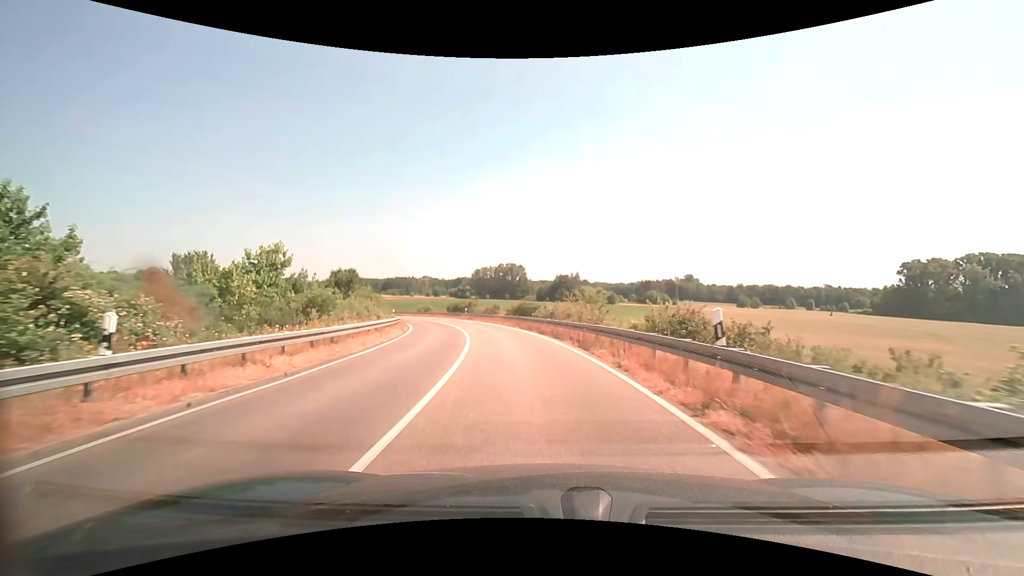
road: trunk_link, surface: asphalt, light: Day
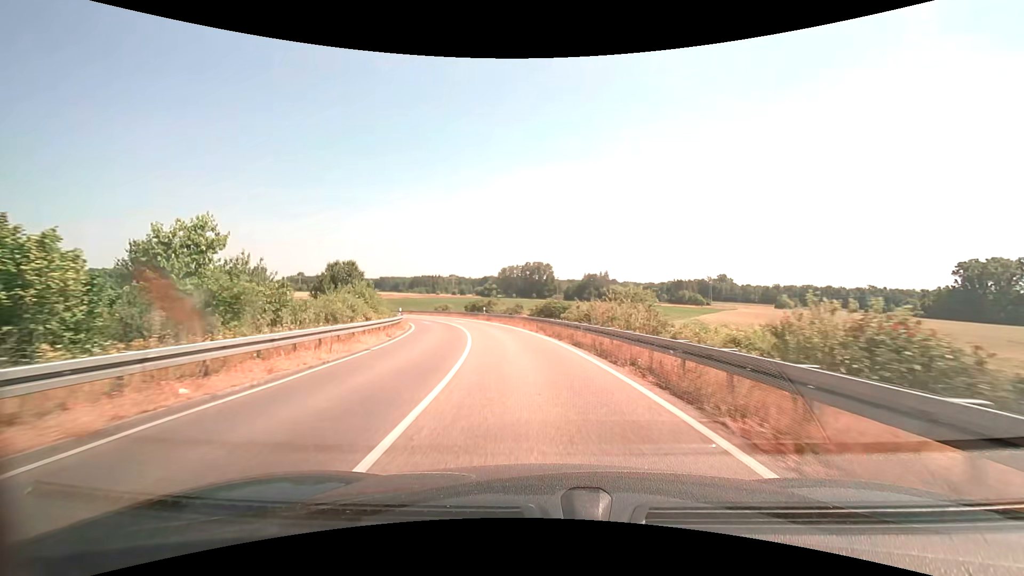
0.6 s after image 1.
(-0.2, +7.8) m; -3°
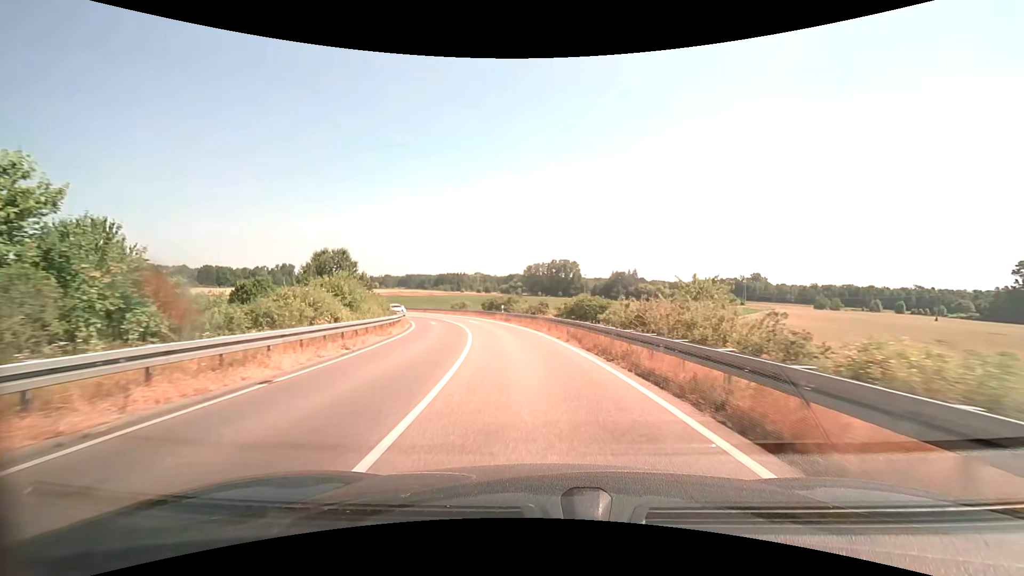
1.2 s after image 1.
(-0.2, +7.9) m; -3°
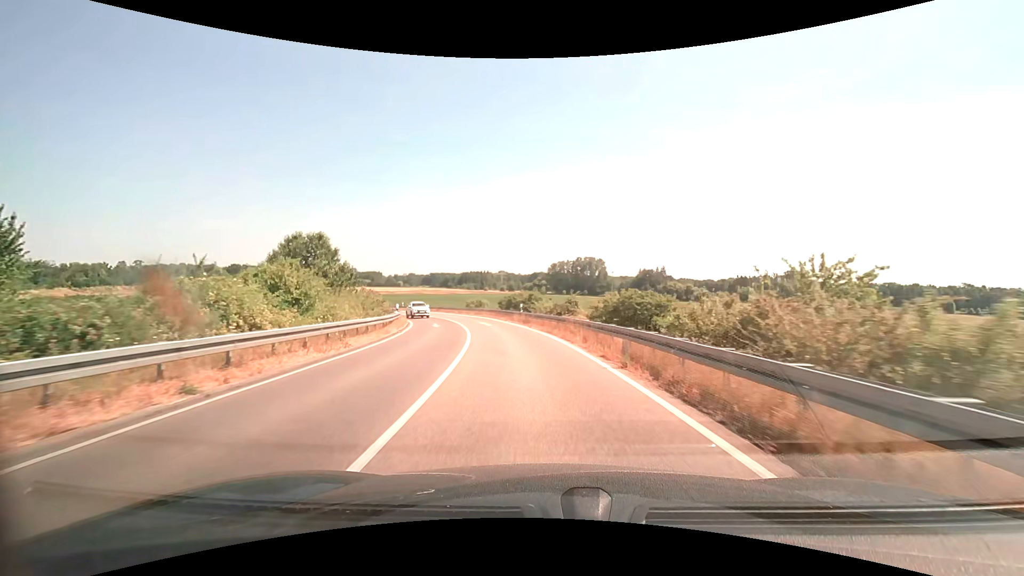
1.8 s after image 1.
(-0.2, +7.9) m; -3°
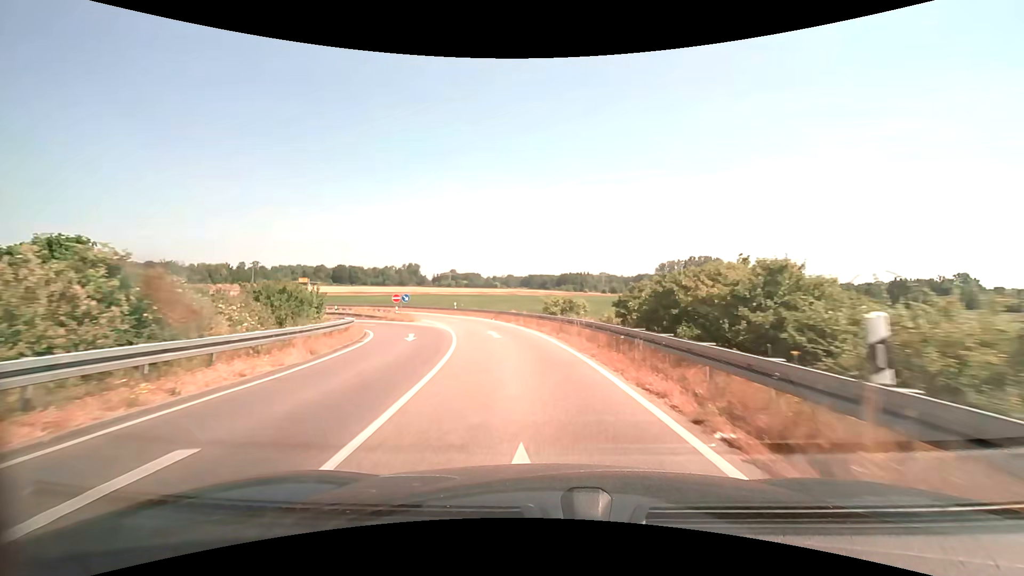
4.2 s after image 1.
(-3.0, +31.0) m; -11°
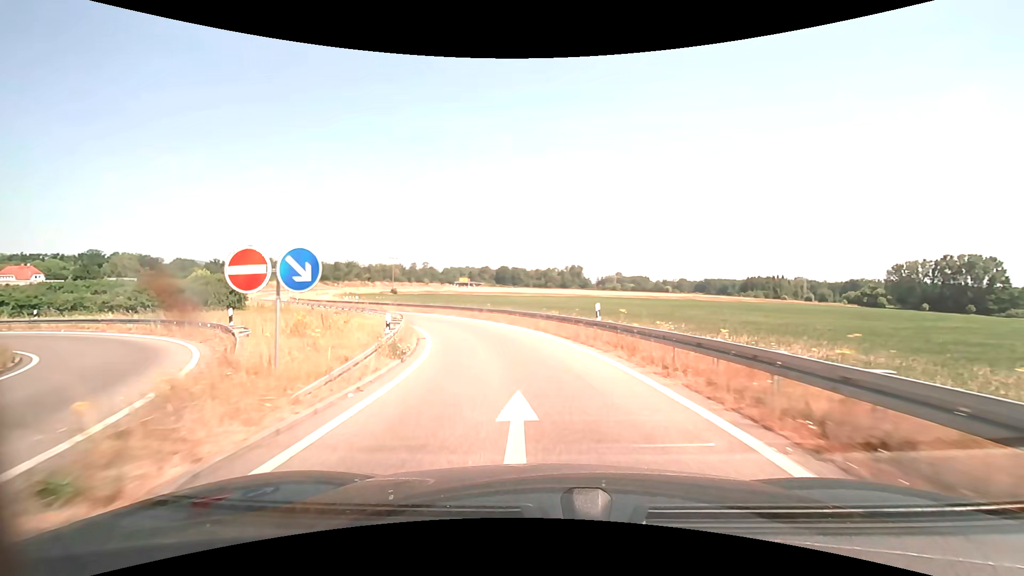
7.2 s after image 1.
(-5.4, +37.6) m; -19°
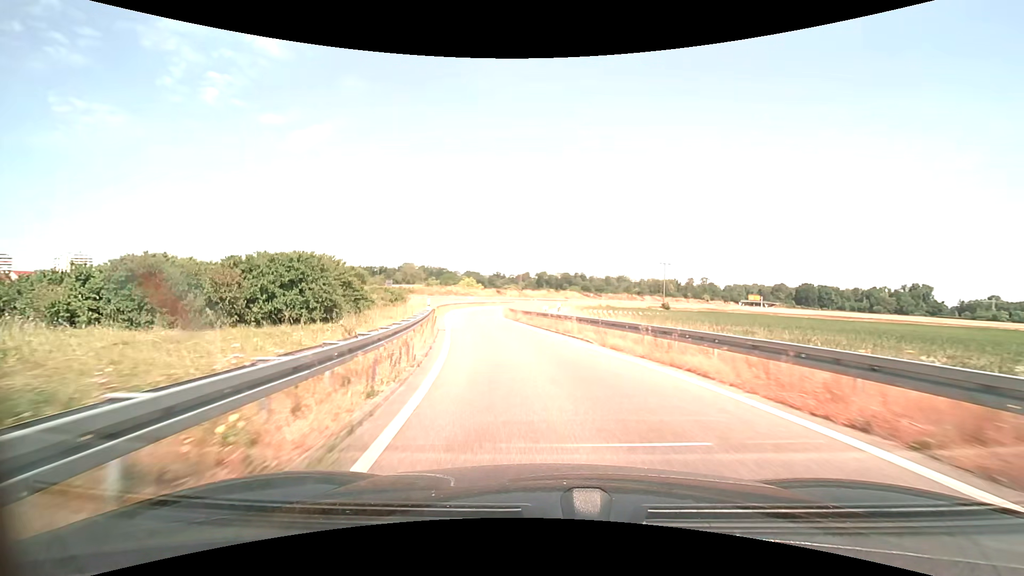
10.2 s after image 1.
(-9.8, +37.1) m; -31°
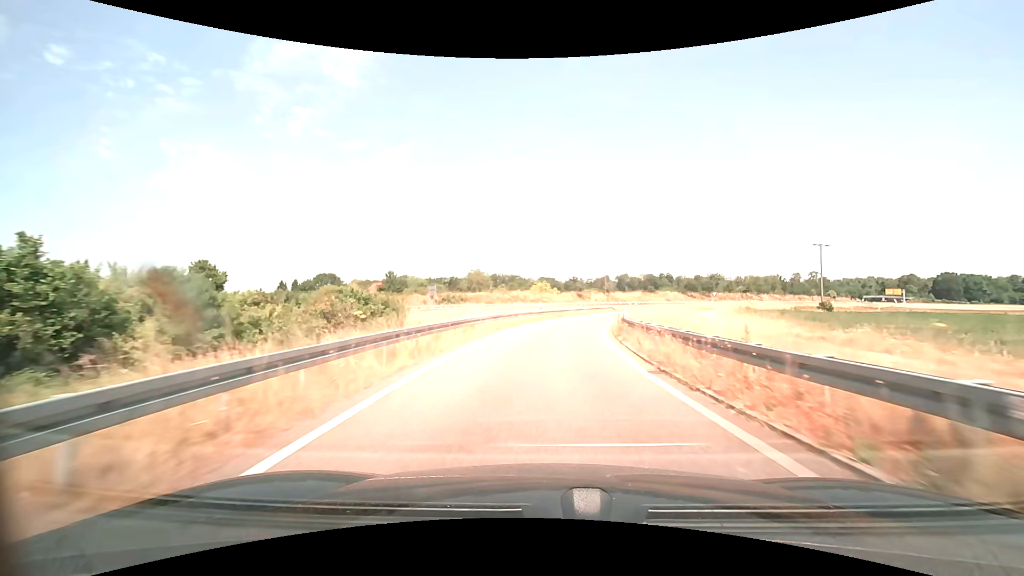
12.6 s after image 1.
(-4.2, +34.1) m; -9°
(0, +10) (+1, +20) (+2, +30) (+3, +40) (+5, +50) (+8, +59) (+12, +69) (+16, +78) (+20, +86) (+26, +95) m
